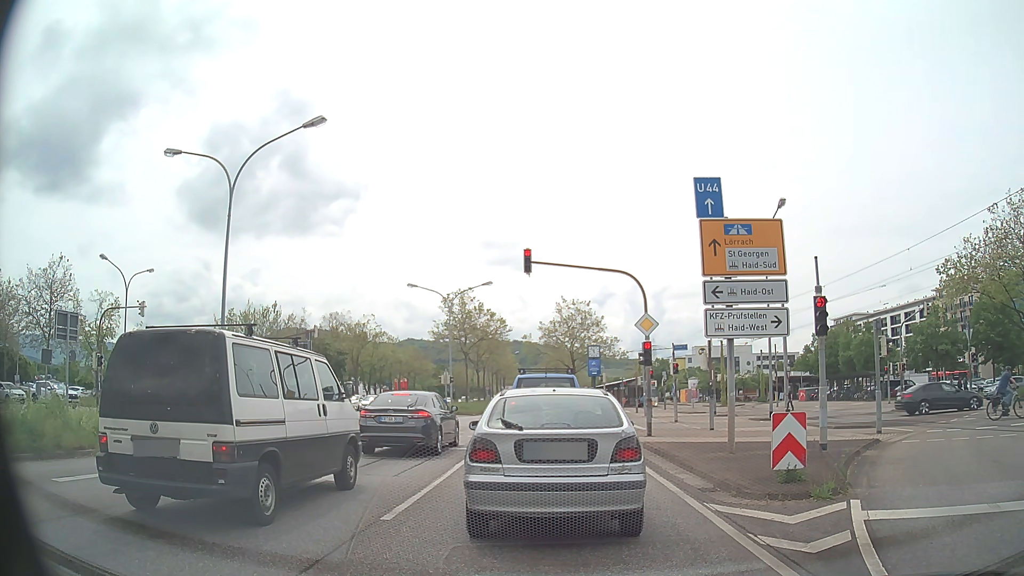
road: primary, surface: asphalt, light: Day
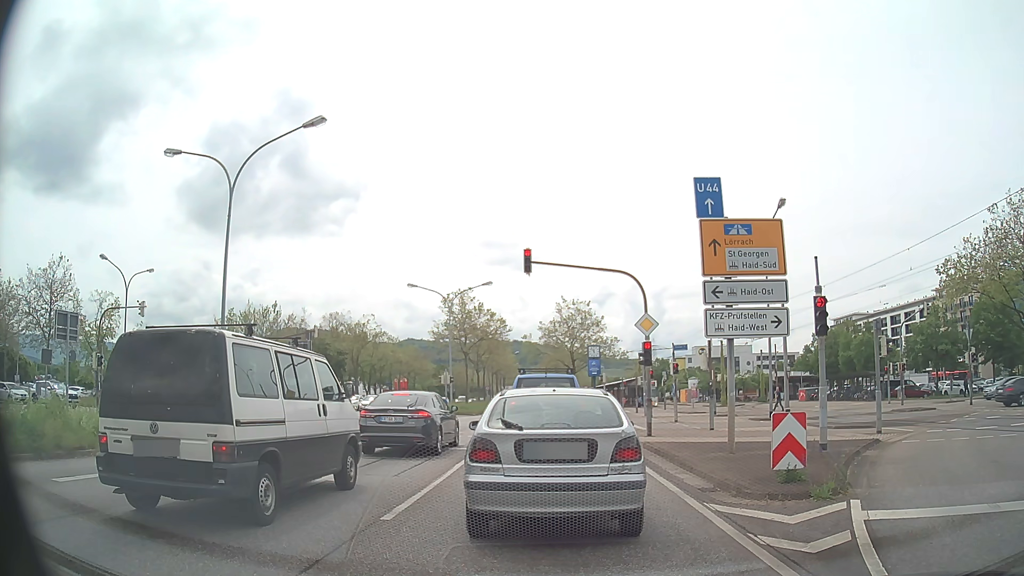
(0.0, 0.0) m; 0°
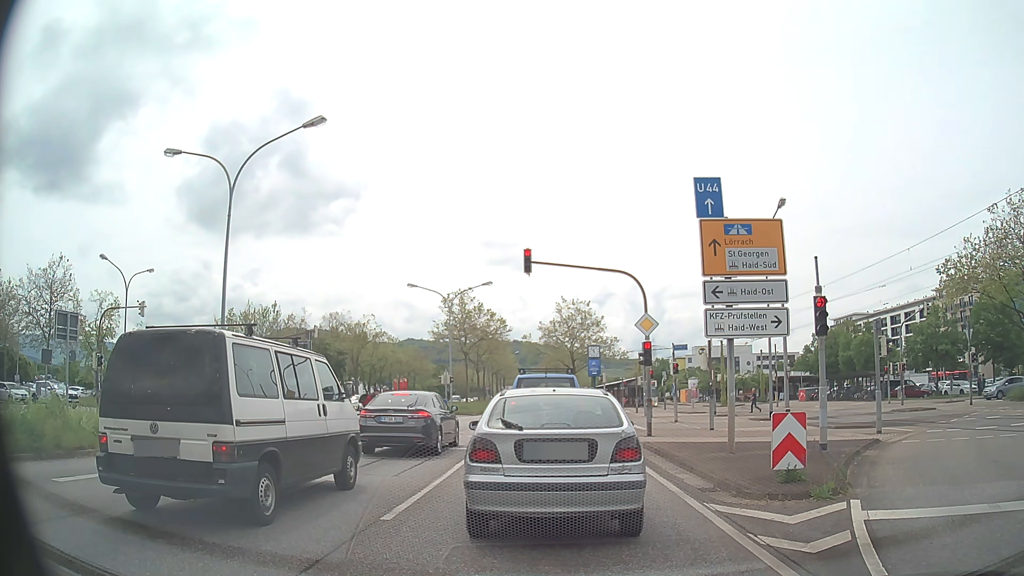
(0.0, 0.0) m; 0°
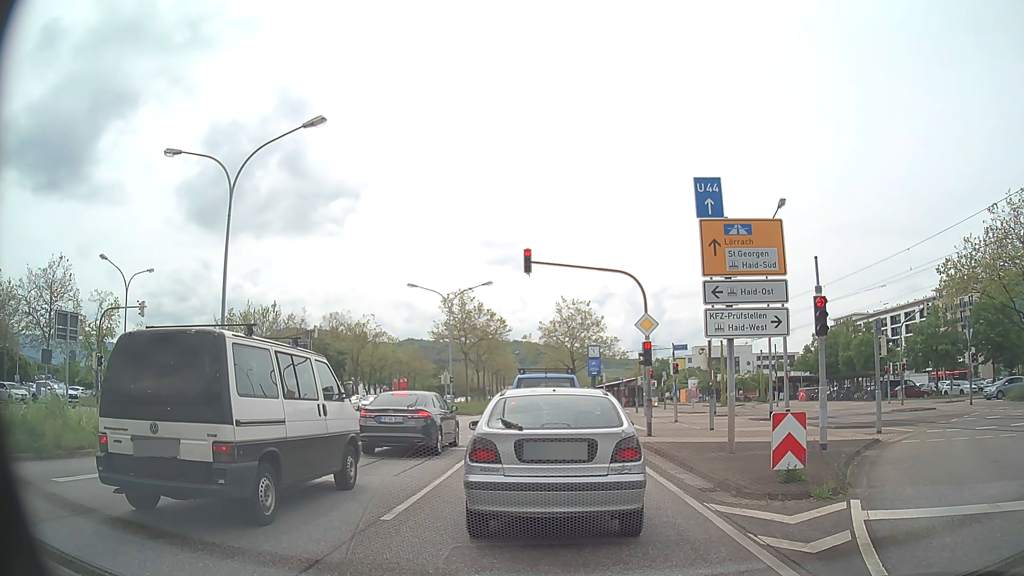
(0.0, 0.0) m; 0°
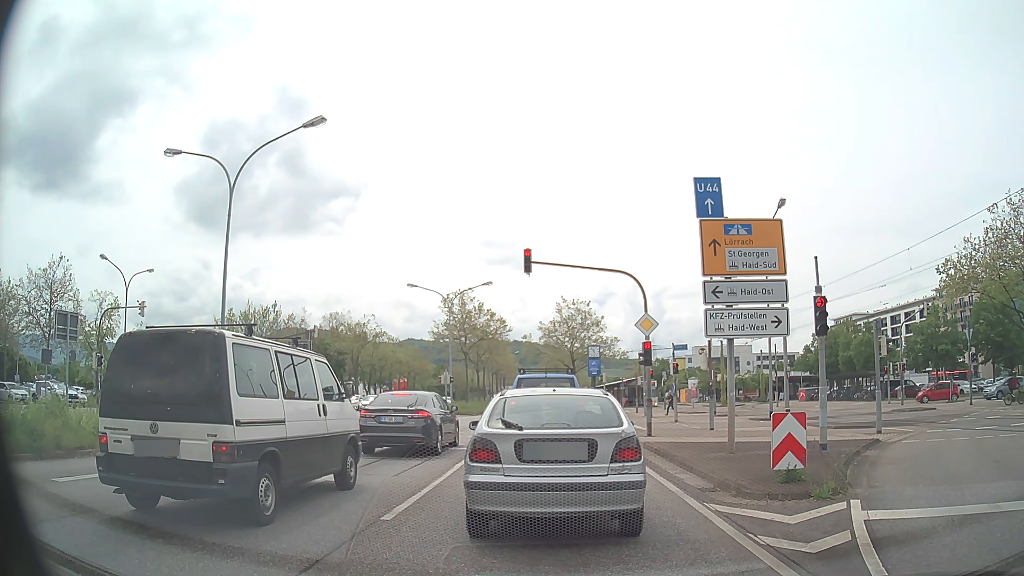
(0.0, 0.0) m; 0°
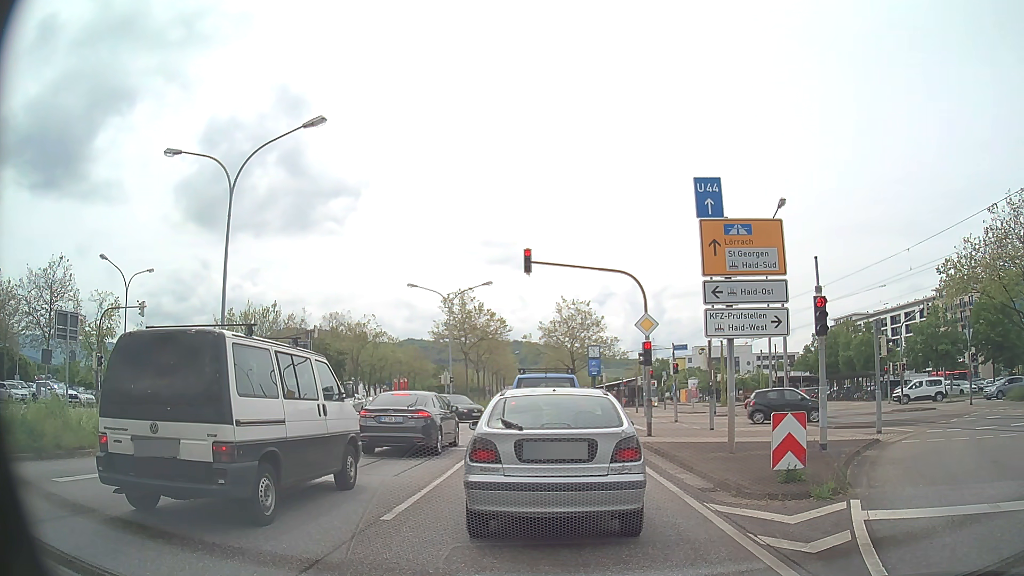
(0.0, 0.0) m; 0°
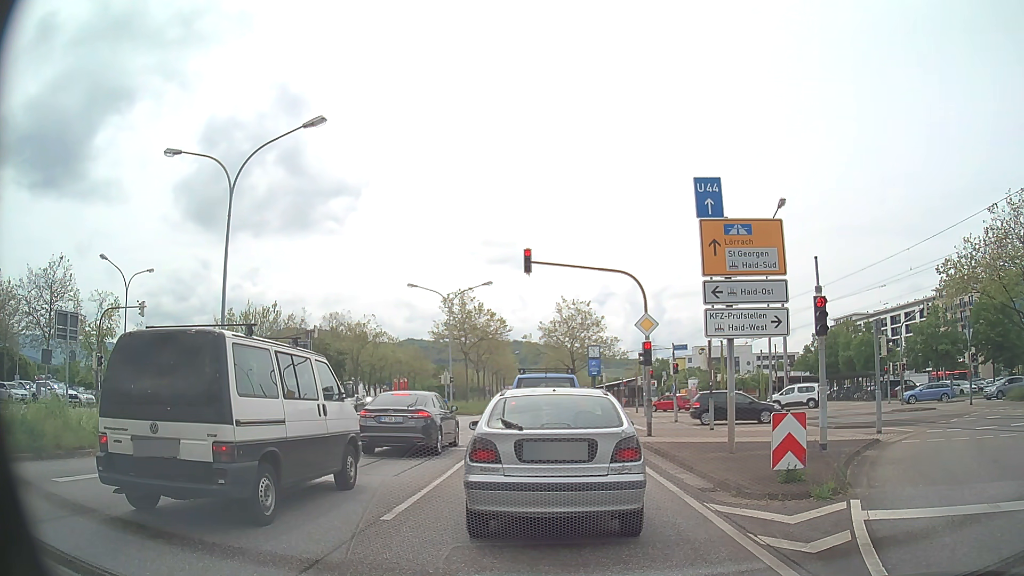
(0.0, 0.0) m; 0°
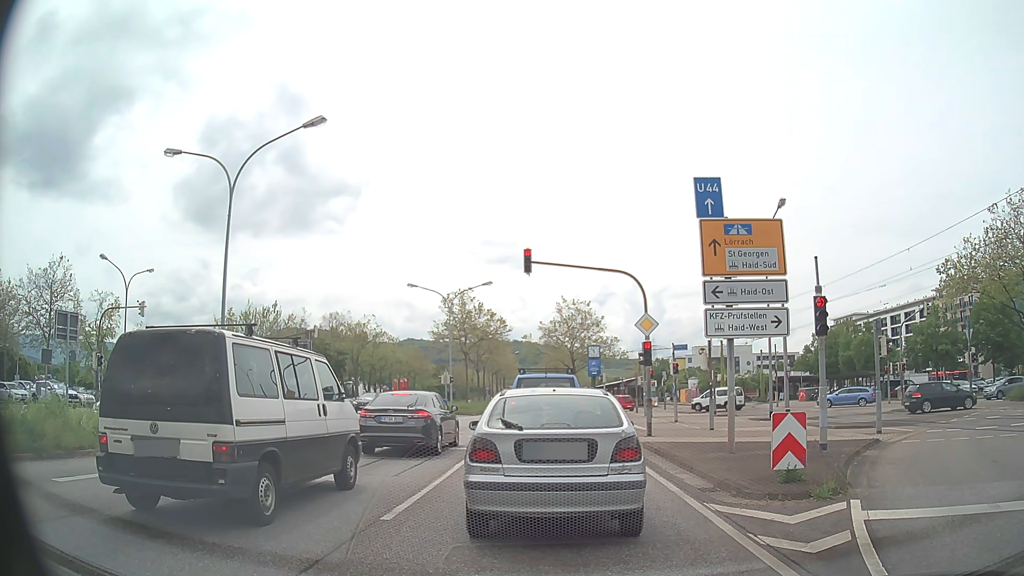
(0.0, 0.0) m; 0°
